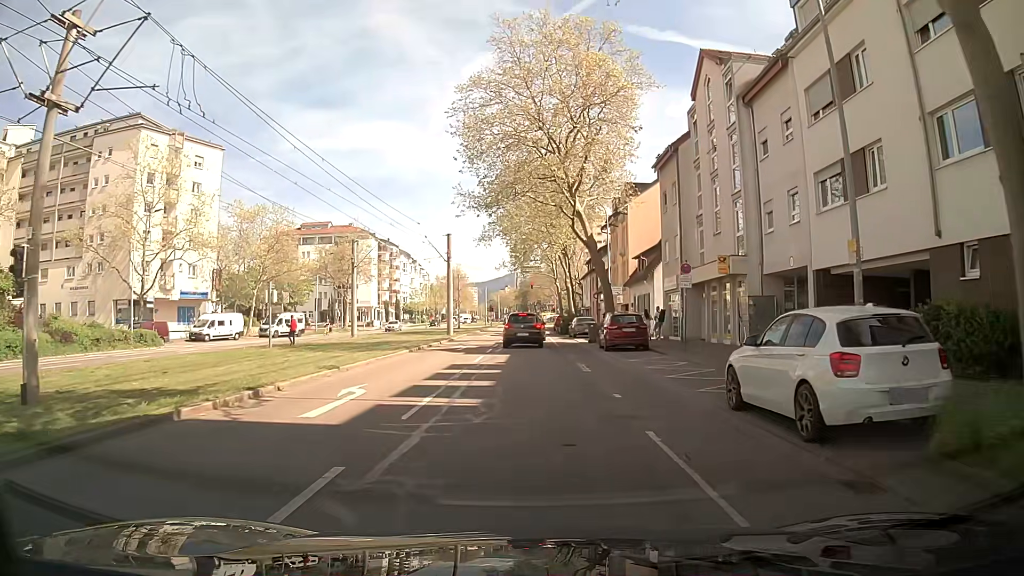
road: tertiary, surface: asphalt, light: Day
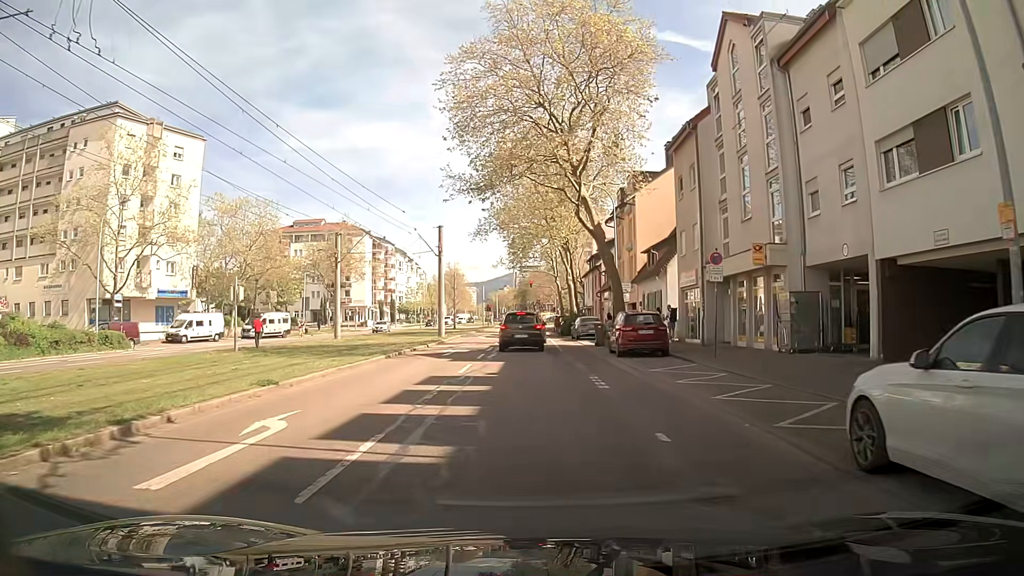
(-0.1, +4.1) m; +1°
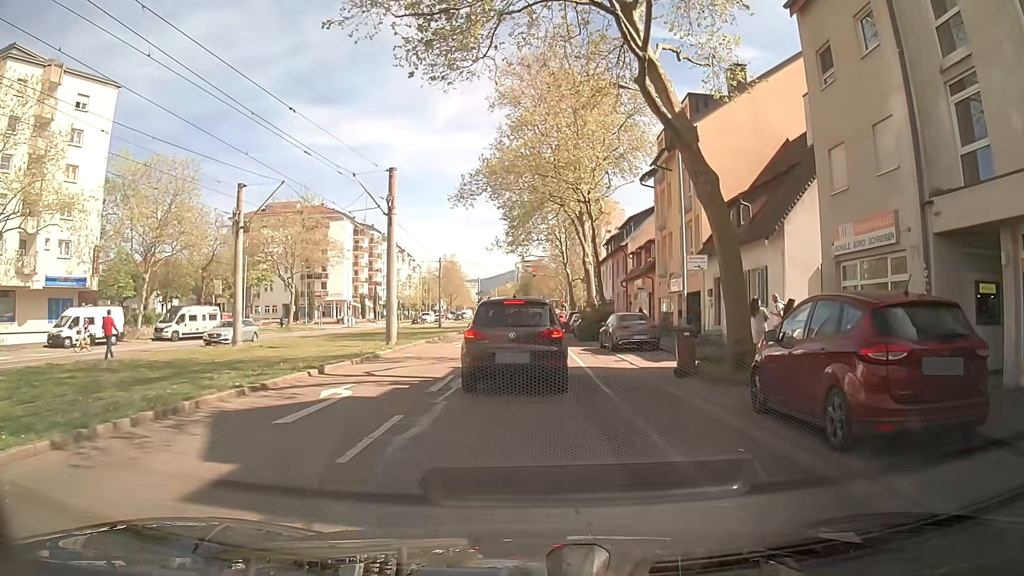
(-0.3, +16.4) m; 0°
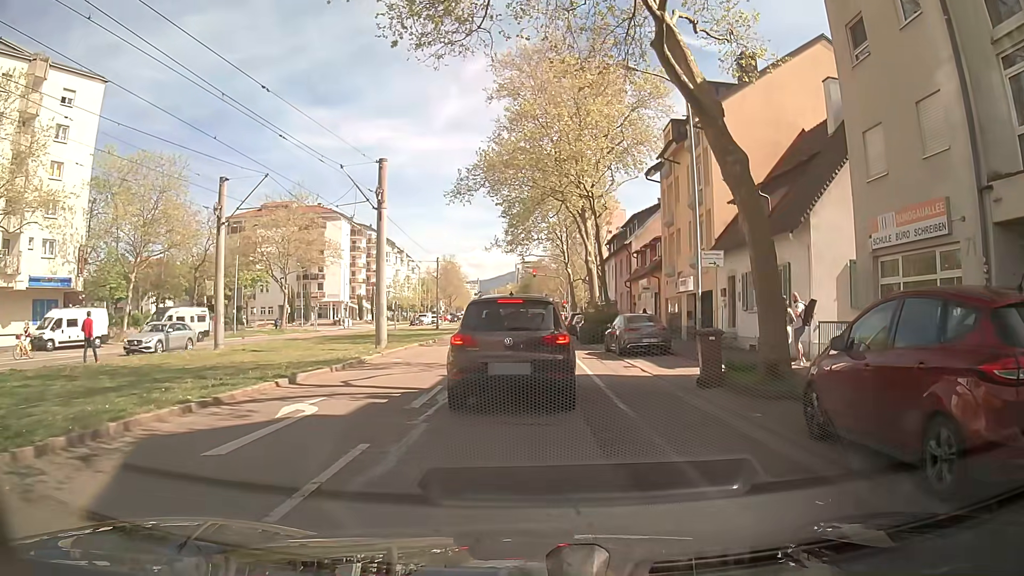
(0.0, +1.9) m; 0°
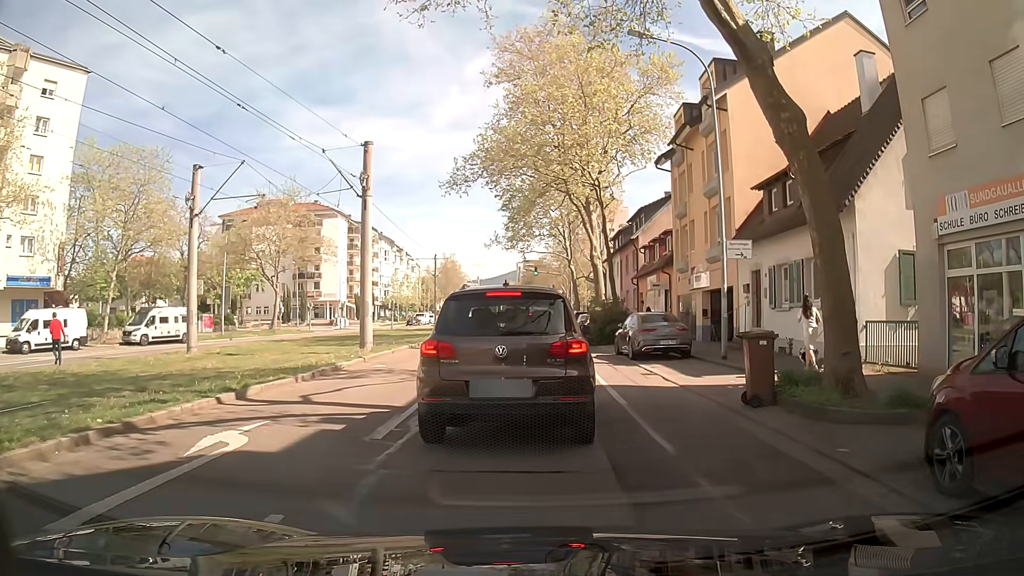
(-0.1, +2.5) m; 0°
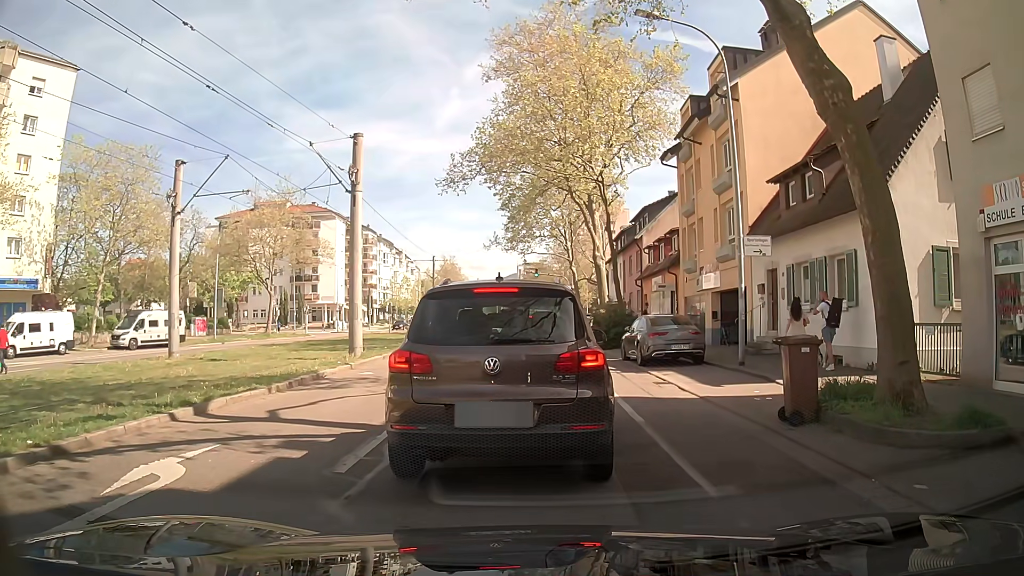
(0.0, +1.4) m; 0°
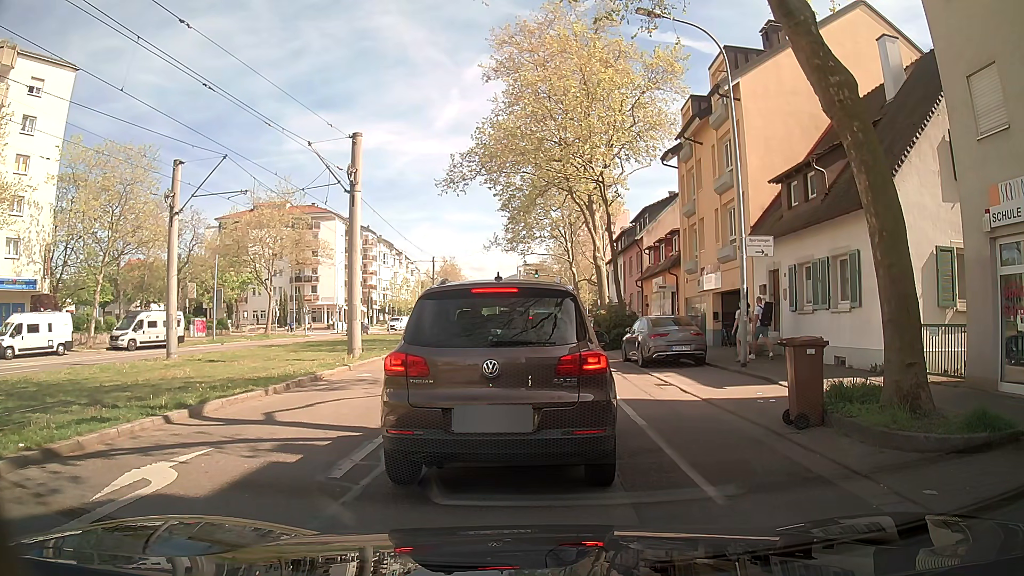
(0.0, +0.2) m; 0°
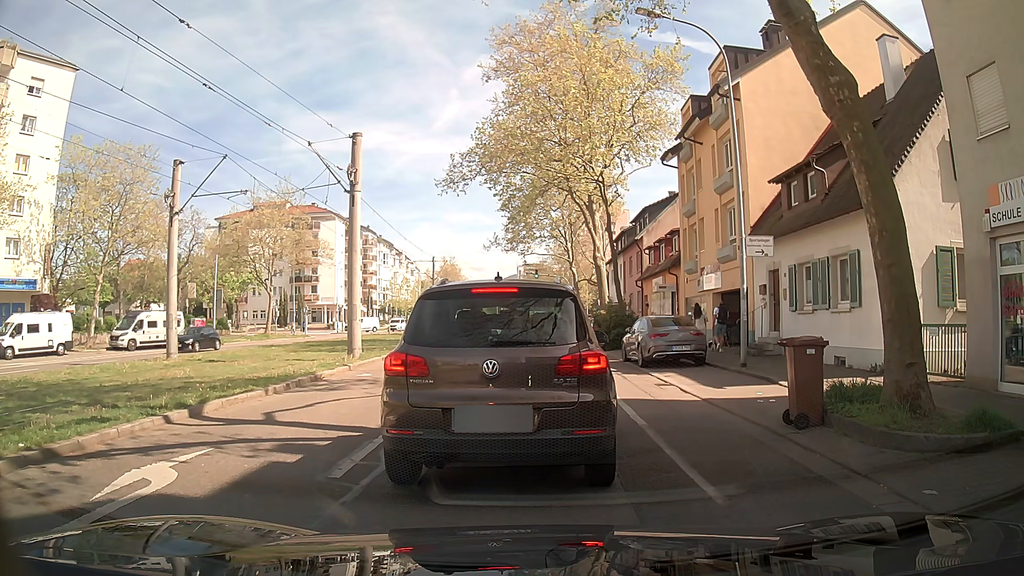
(0.0, 0.0) m; 0°
